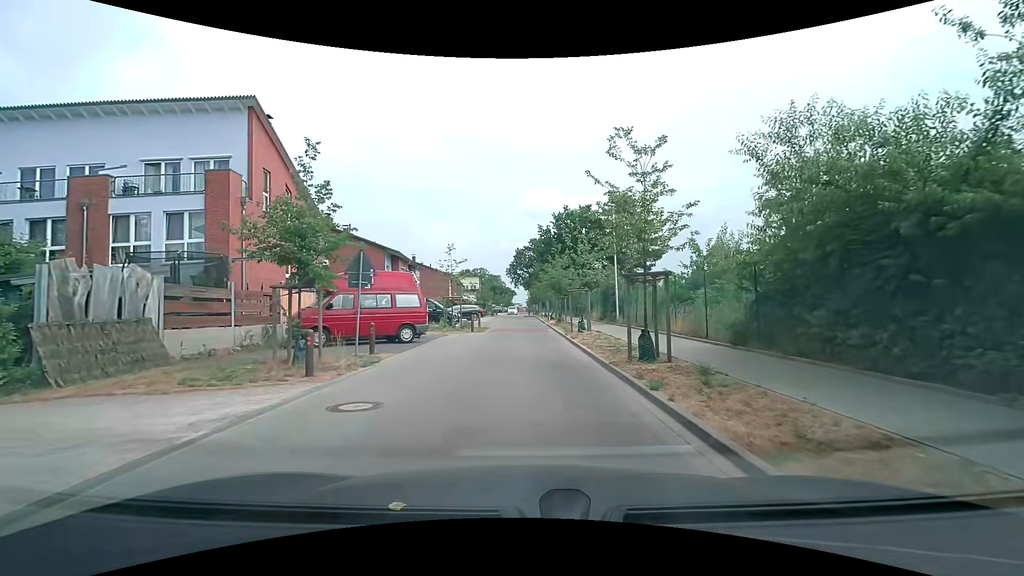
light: Day
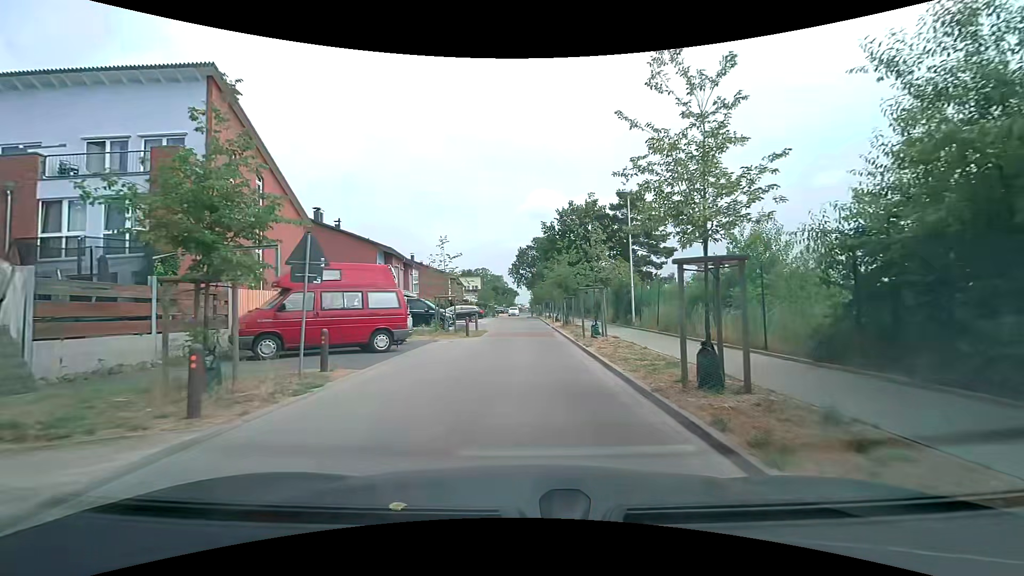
(0.0, +3.4) m; 0°
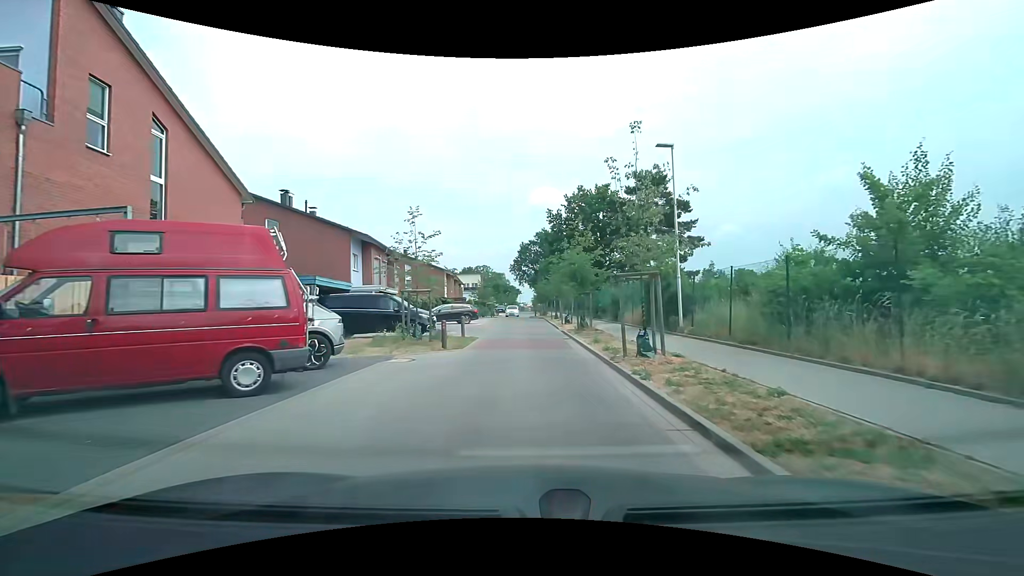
(0.0, +7.1) m; 0°
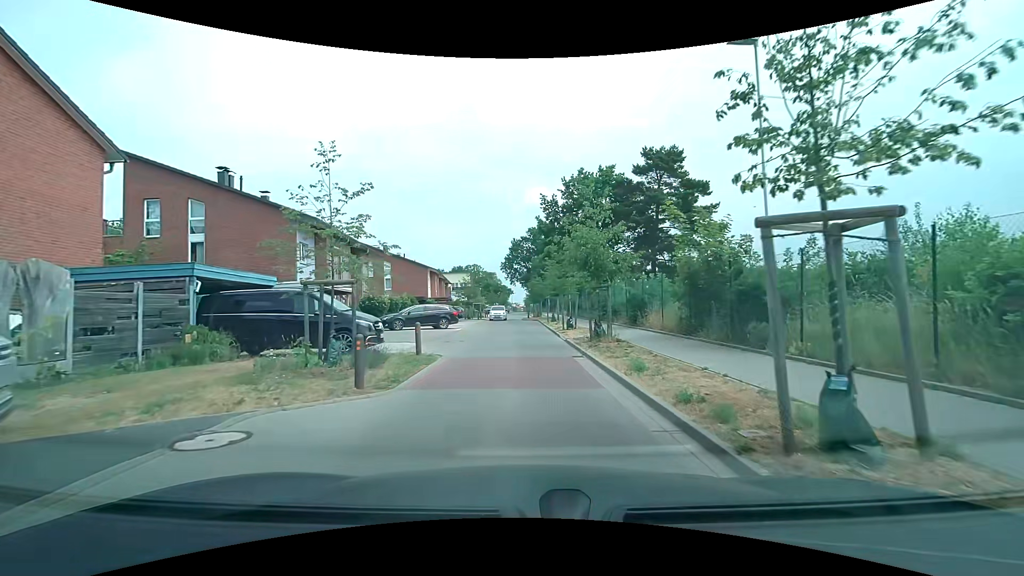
(+0.1, +7.2) m; +2°
(0, +10) (0, +20) (-1, +30) (-1, +40) (-3, +50) (-3, +60) (-2, +70) (-2, +80) (-2, +90) (-3, +100) m
